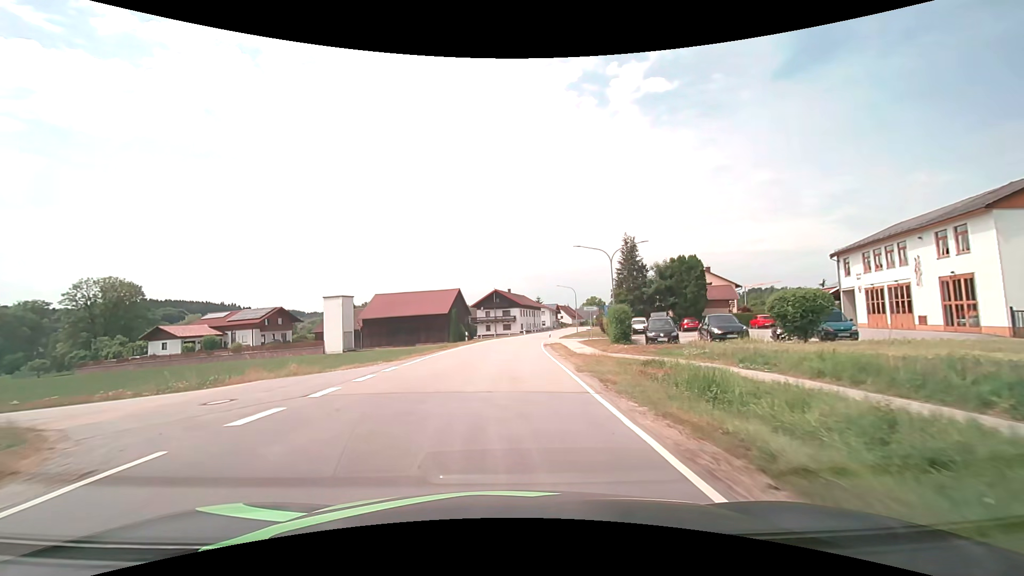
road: secondary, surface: asphalt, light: Day
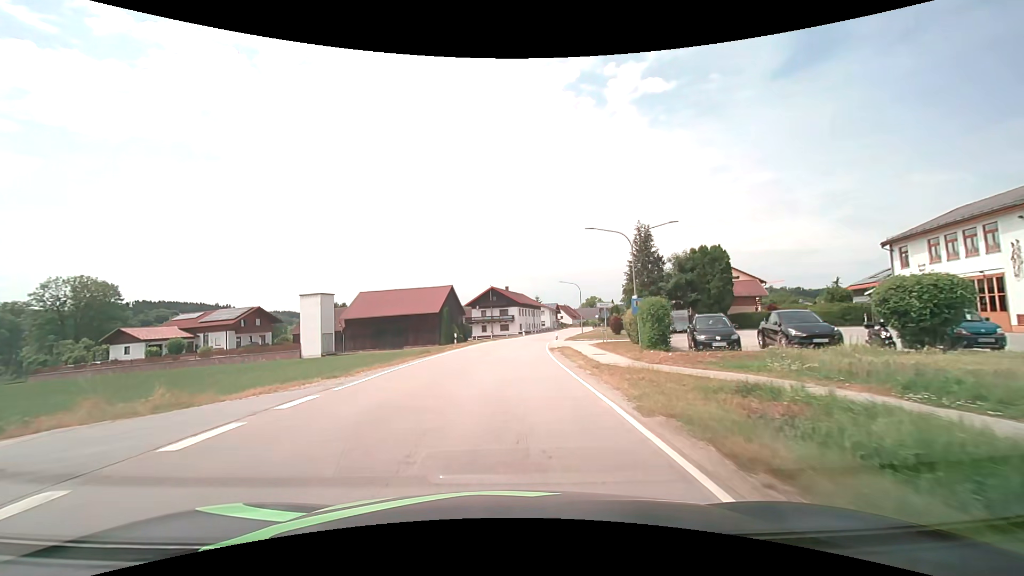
(0.0, +7.3) m; 0°
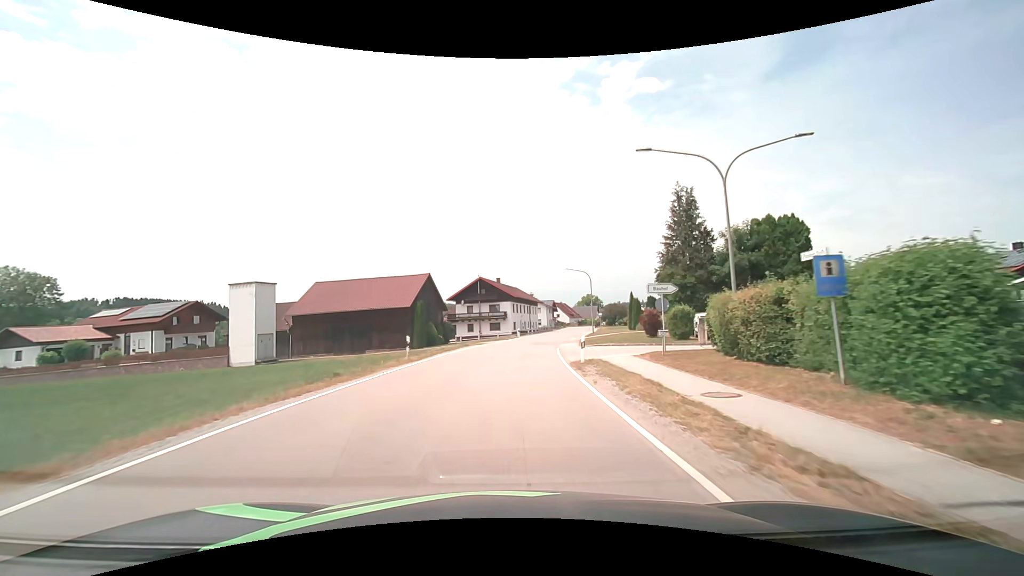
(+0.1, +14.6) m; +1°
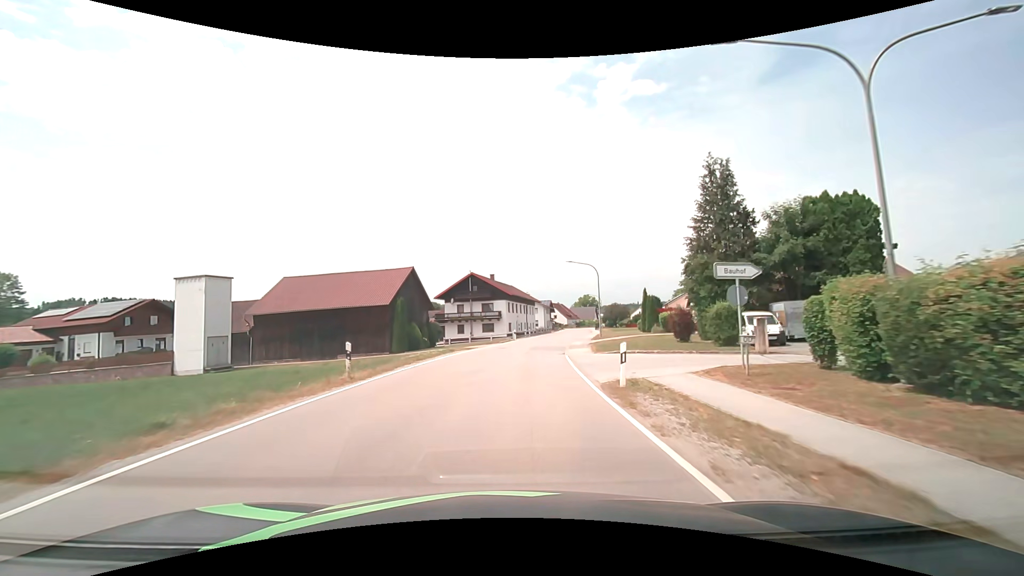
(0.0, +7.3) m; 0°
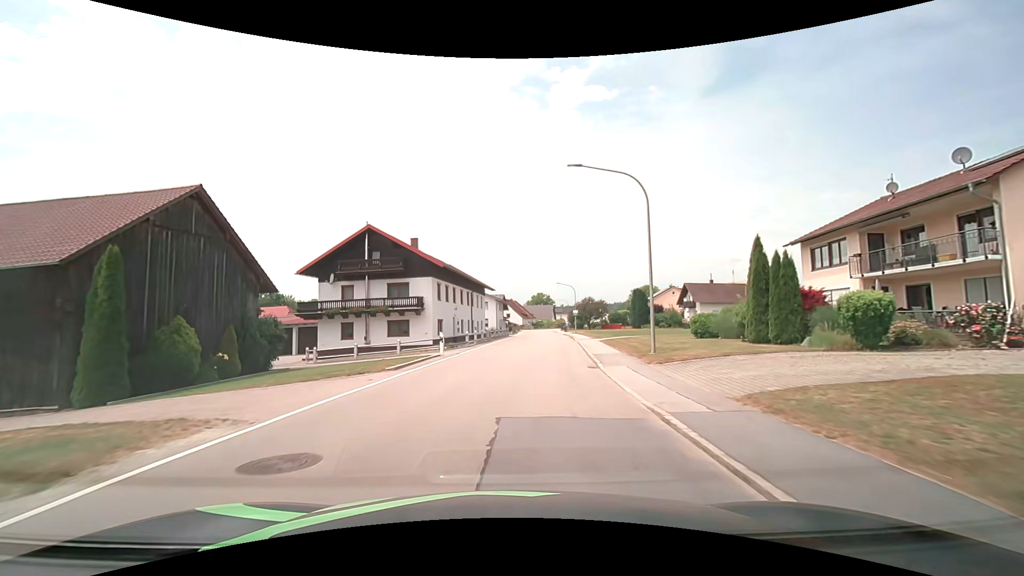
(+1.2, +28.9) m; +6°
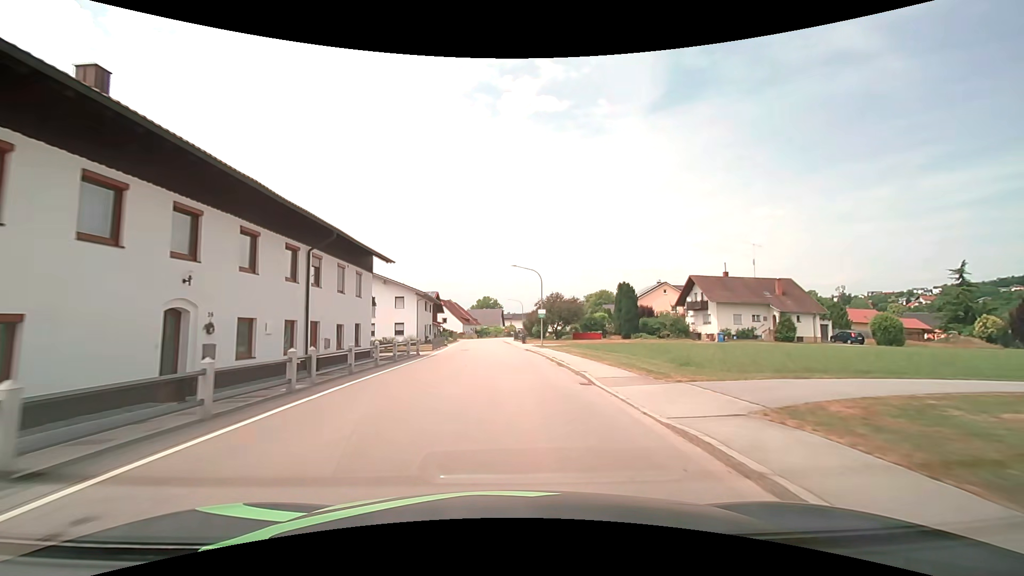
(+1.9, +28.4) m; +7°
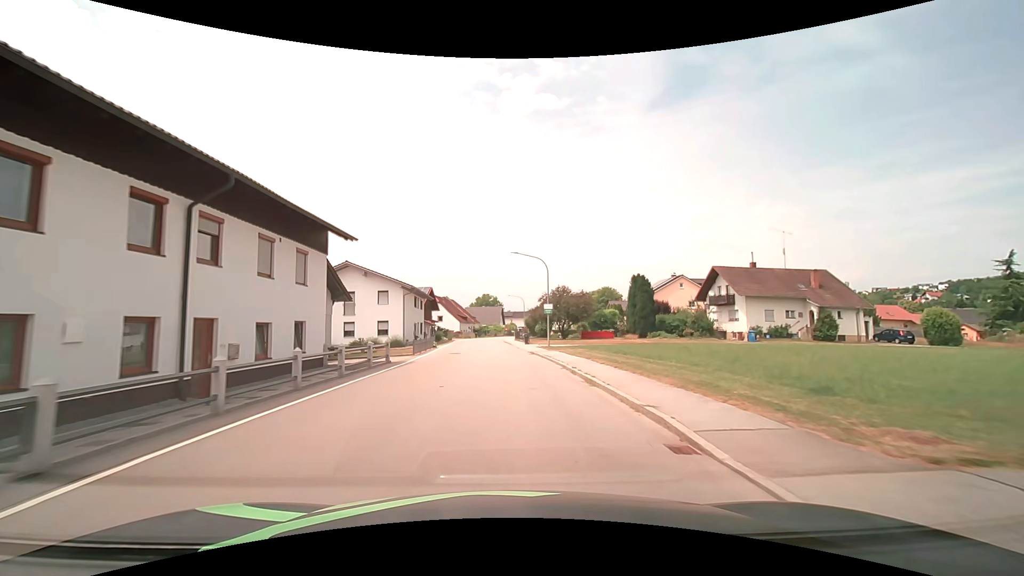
(0.0, +7.0) m; 0°
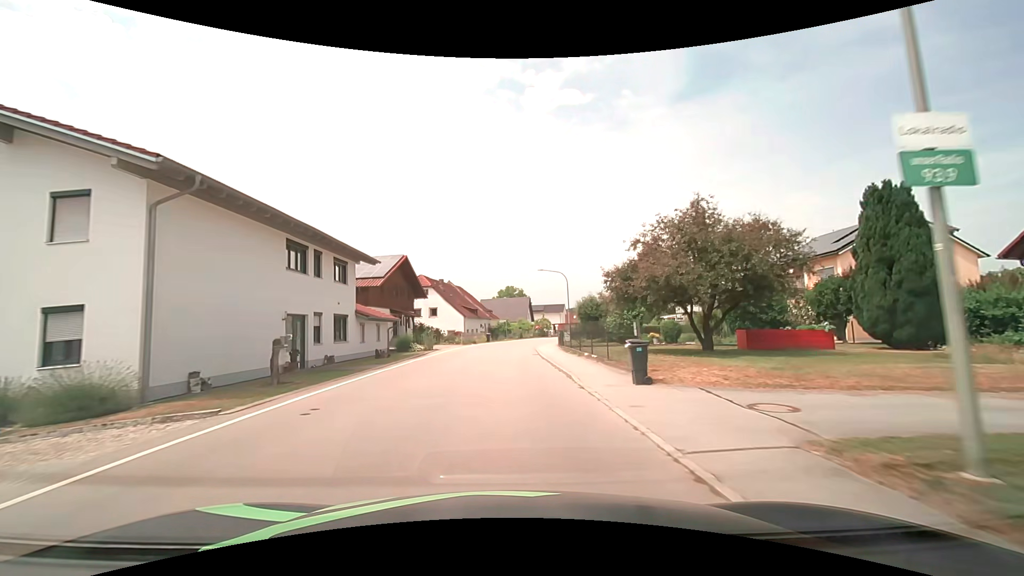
(-0.5, +34.6) m; -3°
(0, +10) (0, +20) (0, +30) (+1, +40) (+3, +50) (+5, +59) (+9, +69) (+12, +78) (+16, +88) (+19, +97) m
